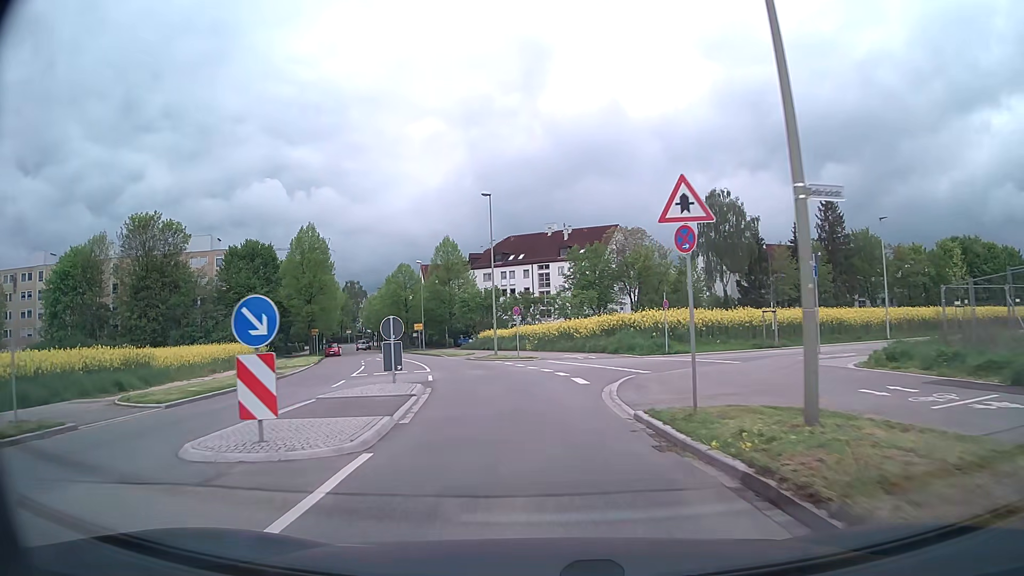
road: residential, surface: asphalt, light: Day
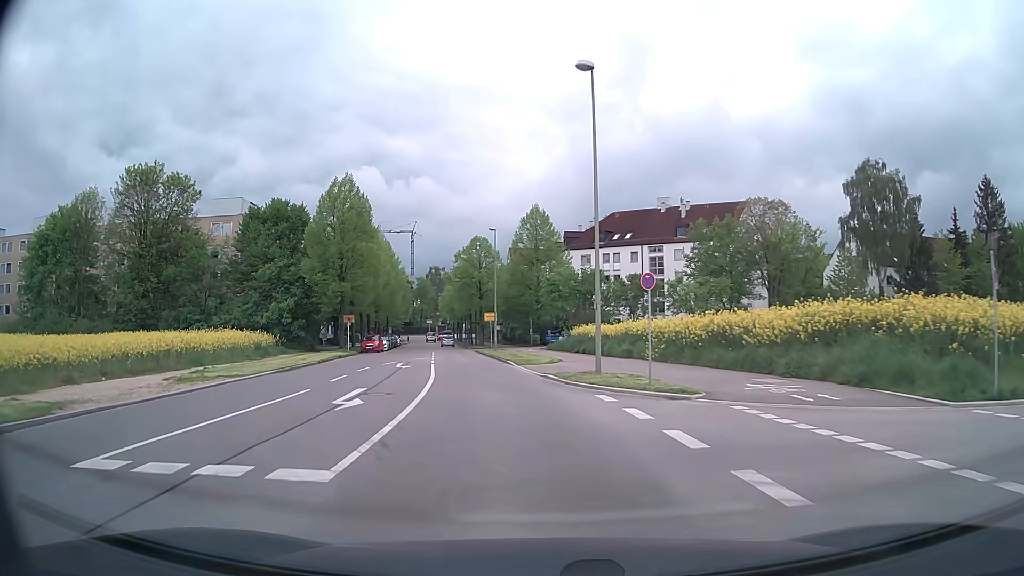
(-1.5, +20.5) m; -8°
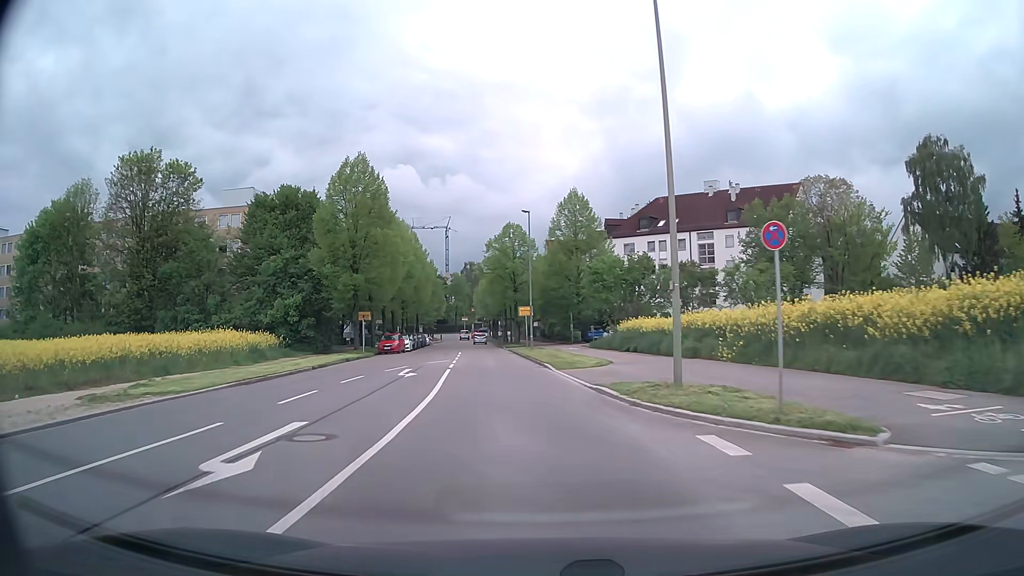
(-0.1, +6.9) m; -3°
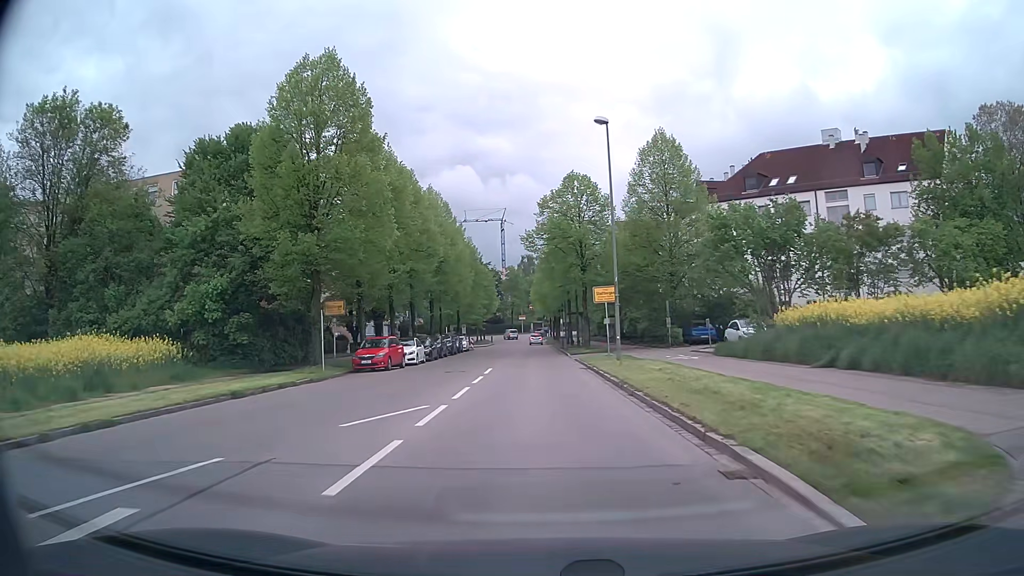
(-1.3, +21.1) m; -5°
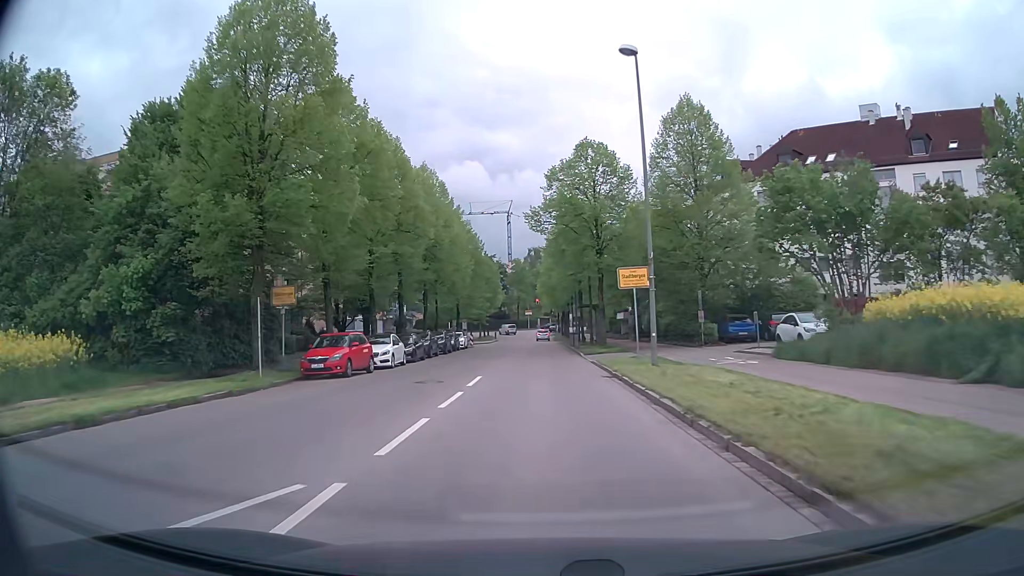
(-0.1, +7.2) m; -1°
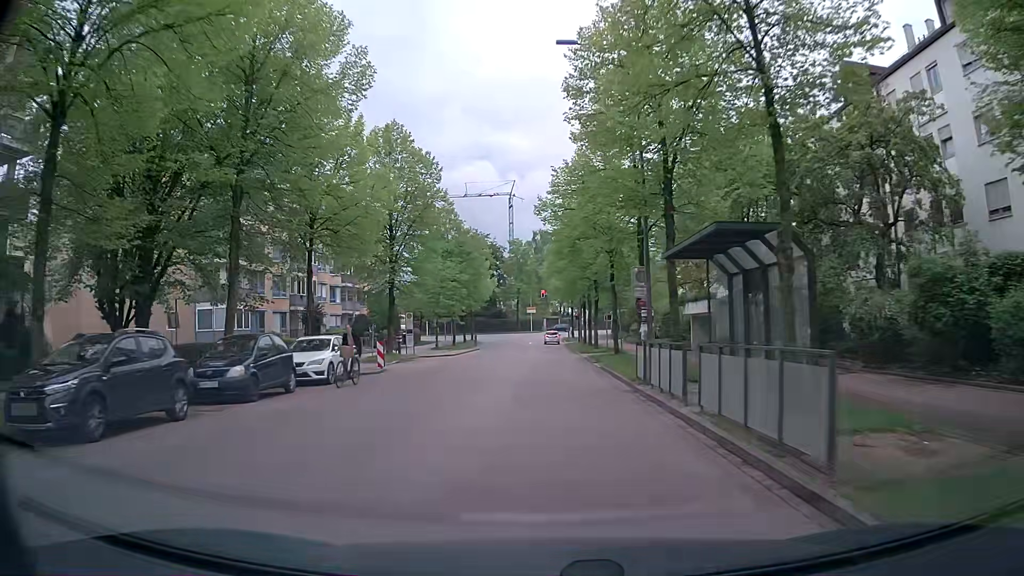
(-0.1, +36.1) m; 0°
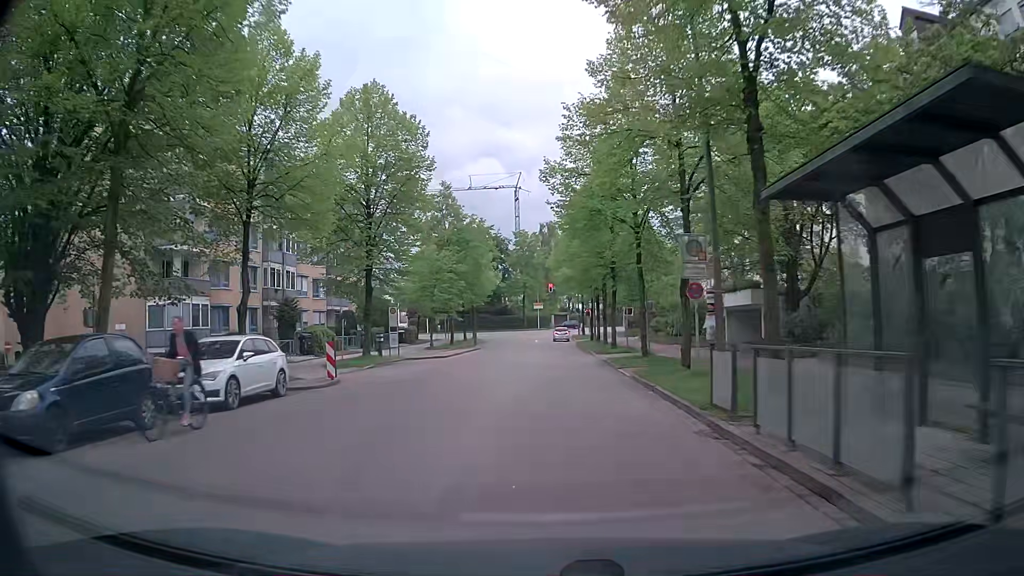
(0.0, +7.0) m; -1°
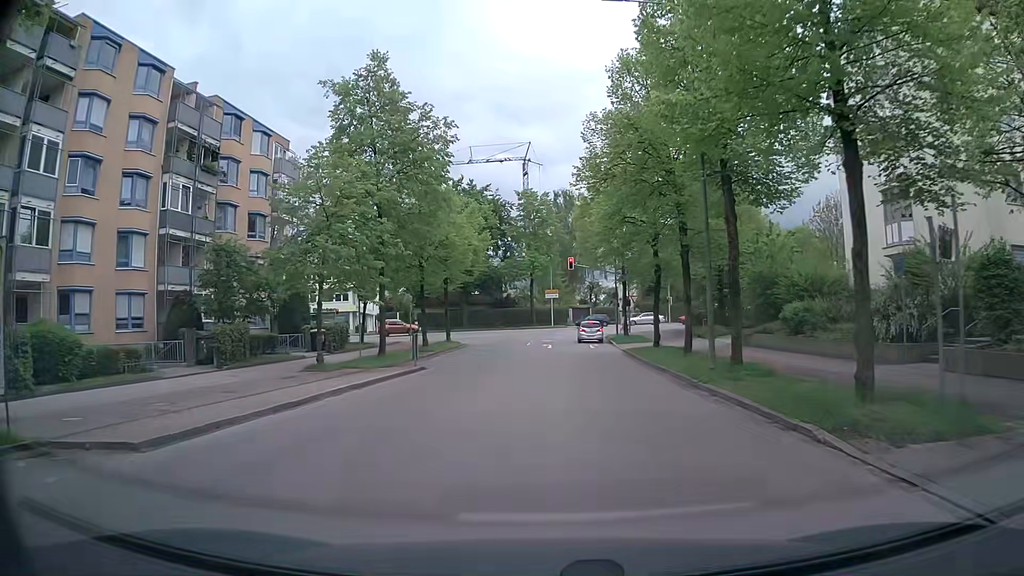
(-0.4, +30.1) m; -2°
